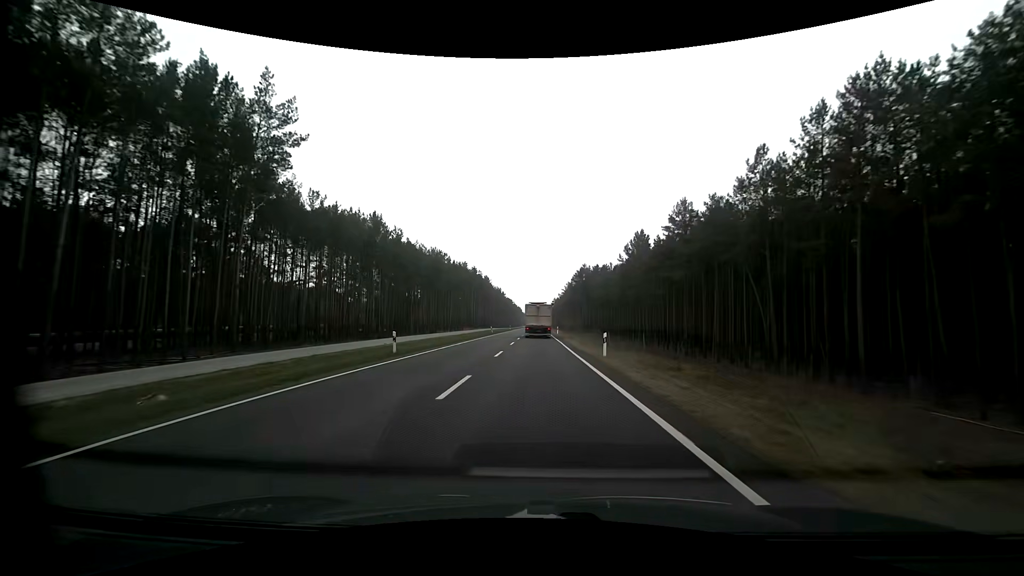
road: primary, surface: asphalt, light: Day
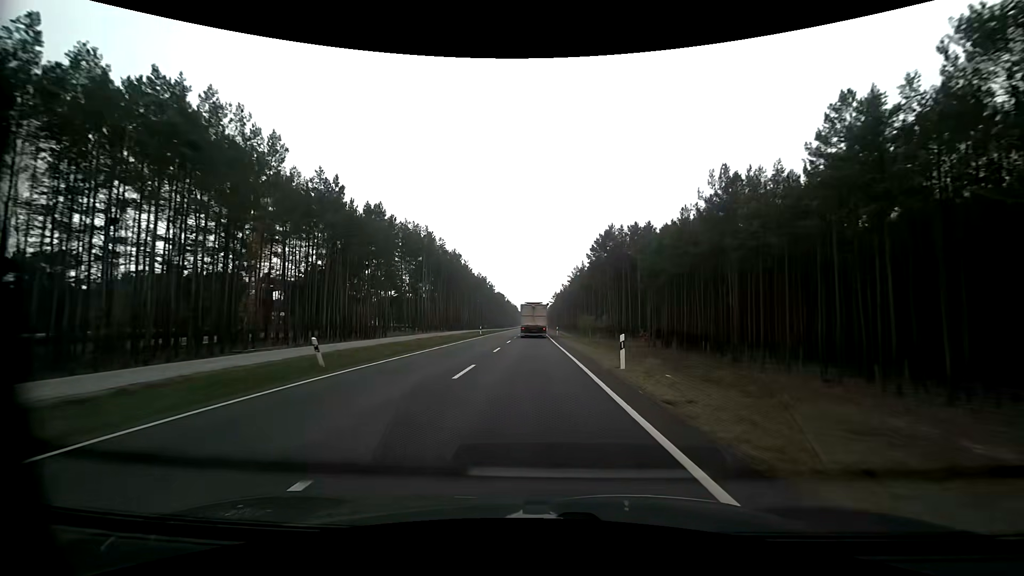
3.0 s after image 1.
(-0.2, +56.6) m; 0°
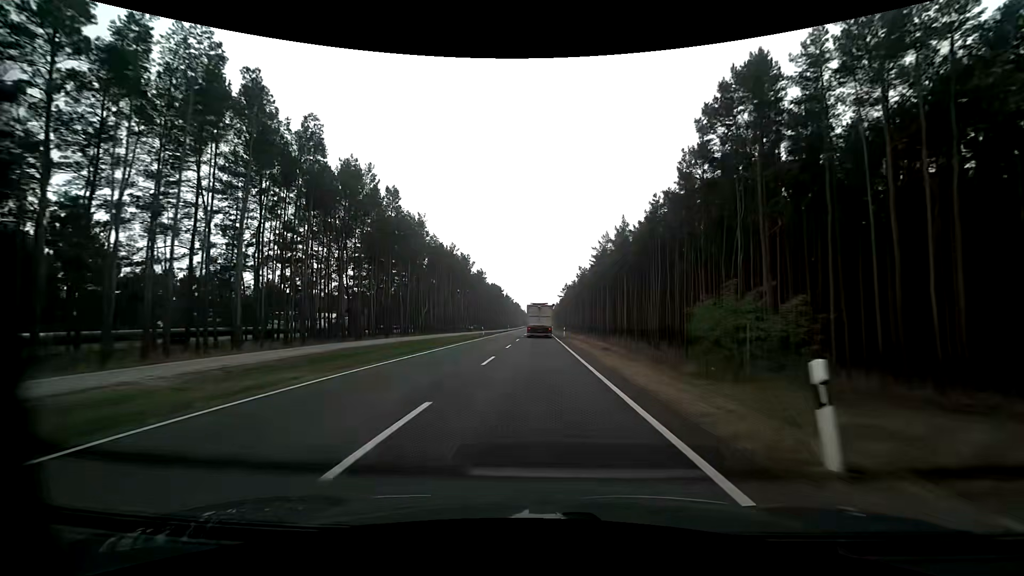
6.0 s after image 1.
(-0.3, +55.6) m; -1°
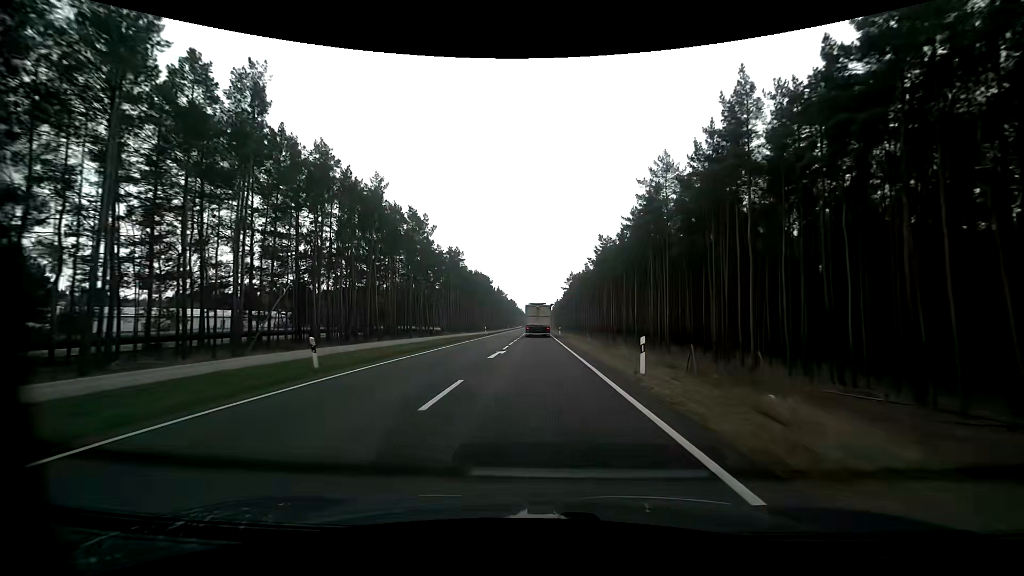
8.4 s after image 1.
(+0.2, +44.8) m; +1°
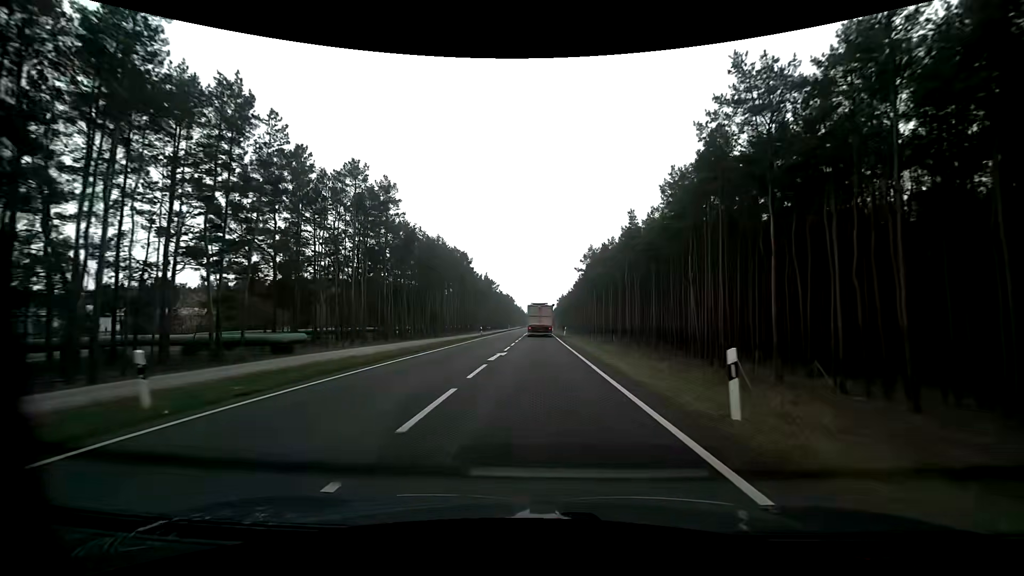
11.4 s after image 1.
(-0.4, +56.1) m; 0°
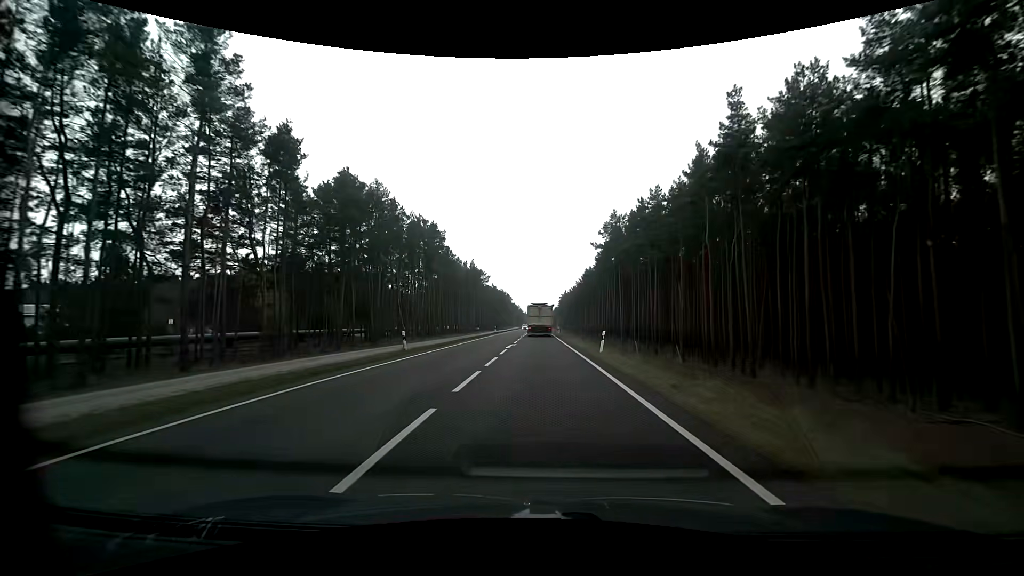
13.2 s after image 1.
(0.0, +33.5) m; +1°
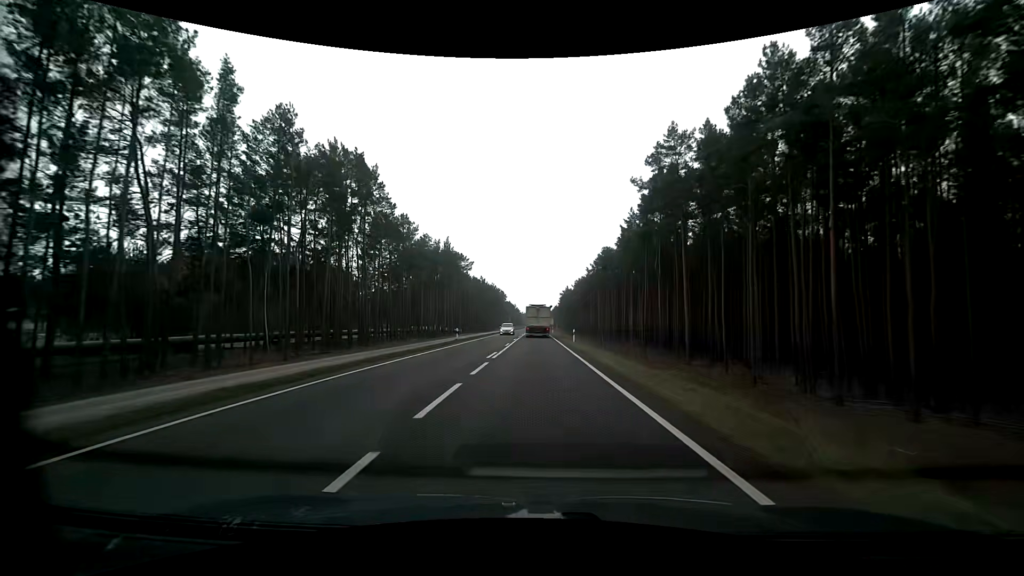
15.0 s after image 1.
(-0.2, +33.5) m; 0°
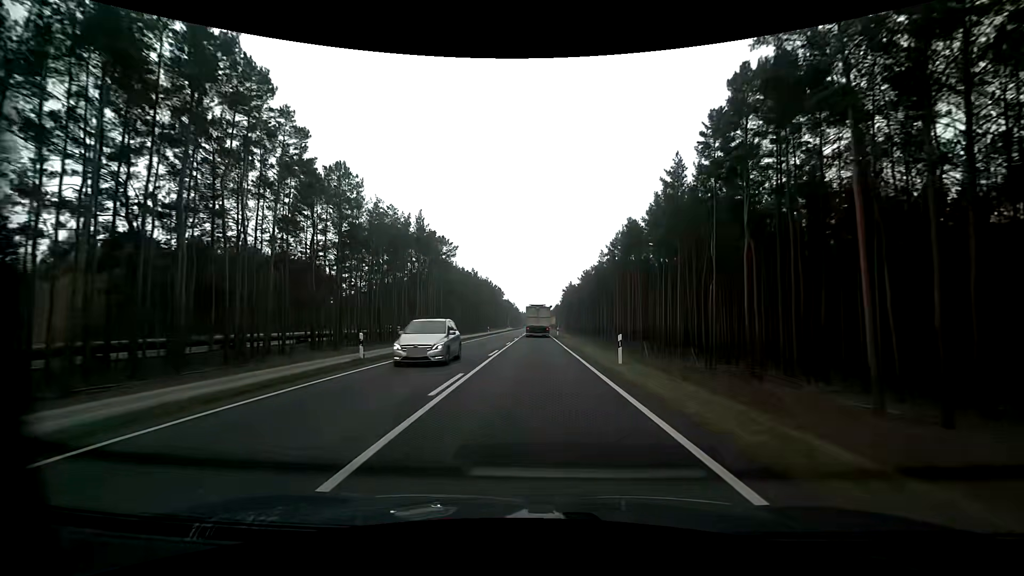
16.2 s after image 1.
(0.0, +22.3) m; 0°
(0, +10) (0, +20) (0, +30) (0, +40) (0, +50) (0, +60) (0, +70) (0, +80) (0, +90) (0, +100) m
